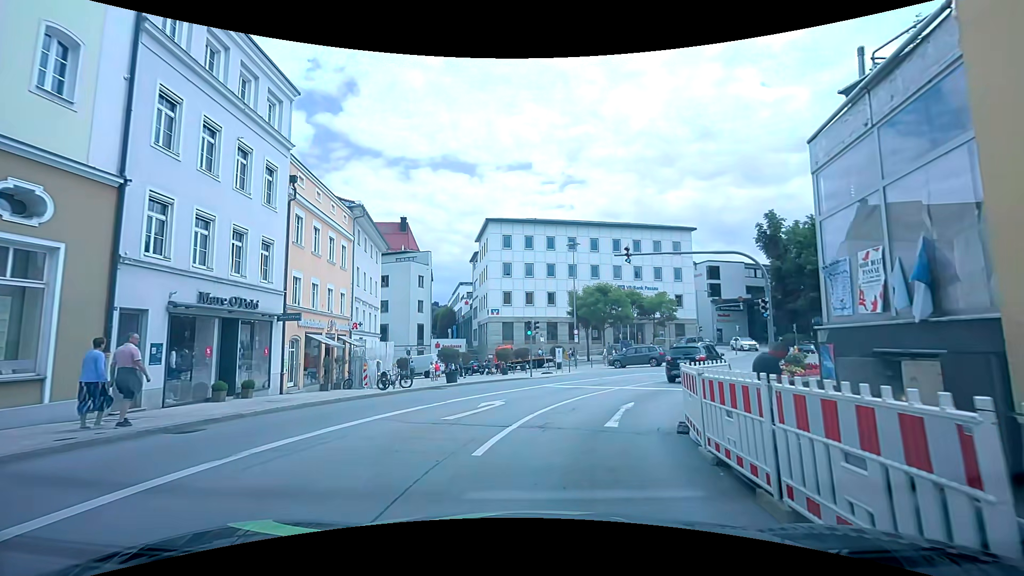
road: primary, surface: asphalt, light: Day
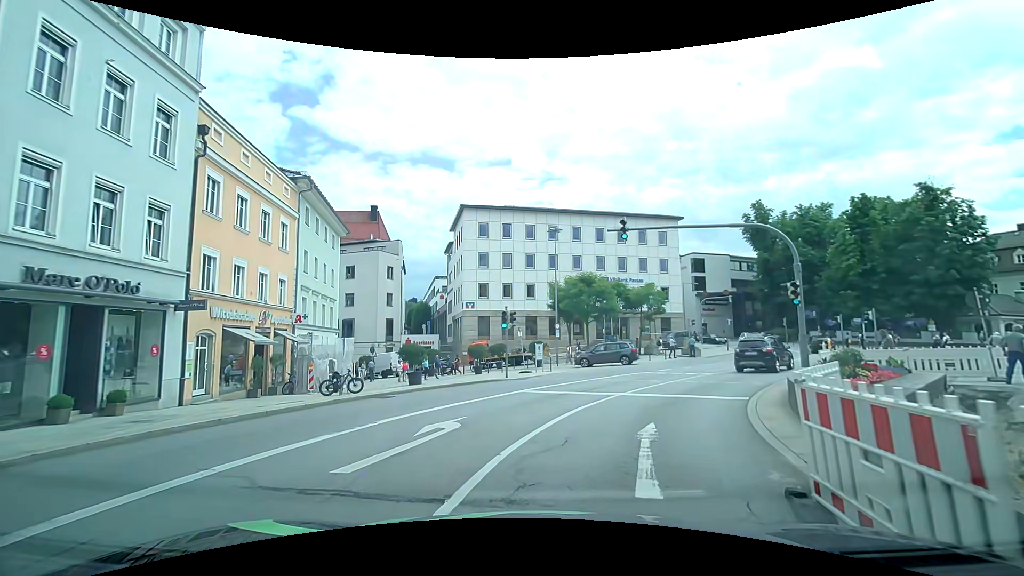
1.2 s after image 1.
(+0.1, +4.7) m; +4°
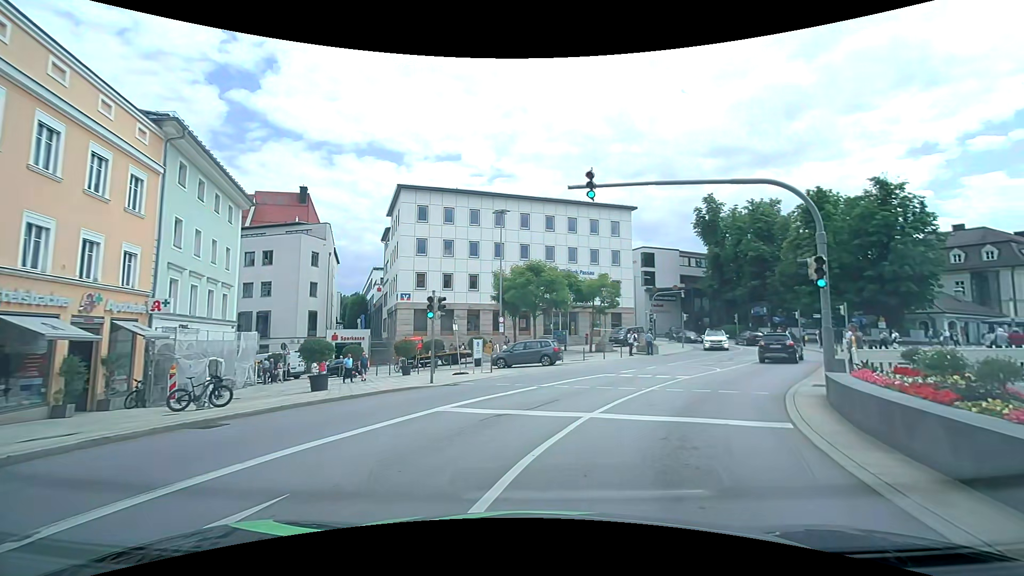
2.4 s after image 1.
(+0.2, +5.5) m; +5°
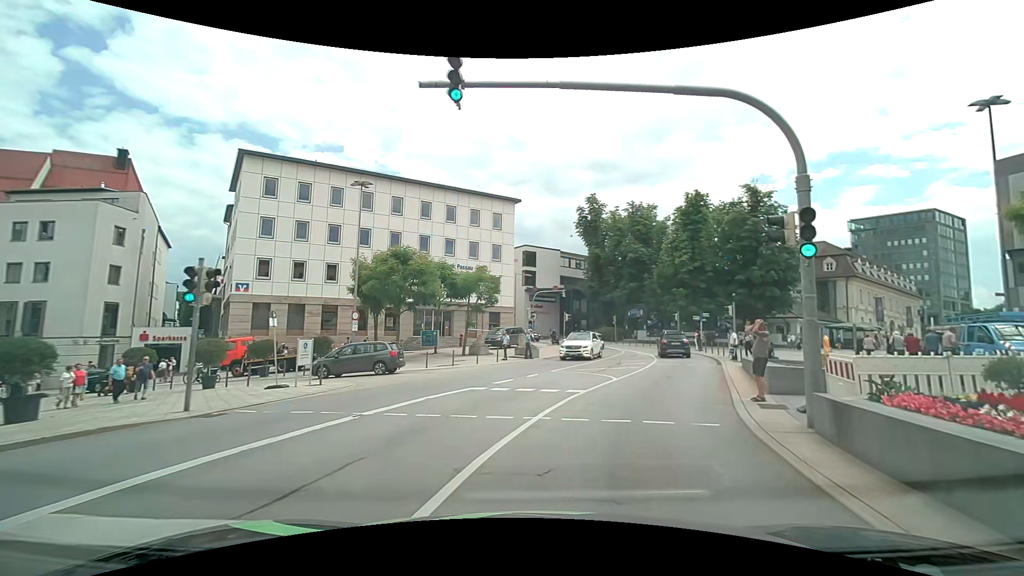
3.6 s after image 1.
(+0.8, +6.2) m; +14°
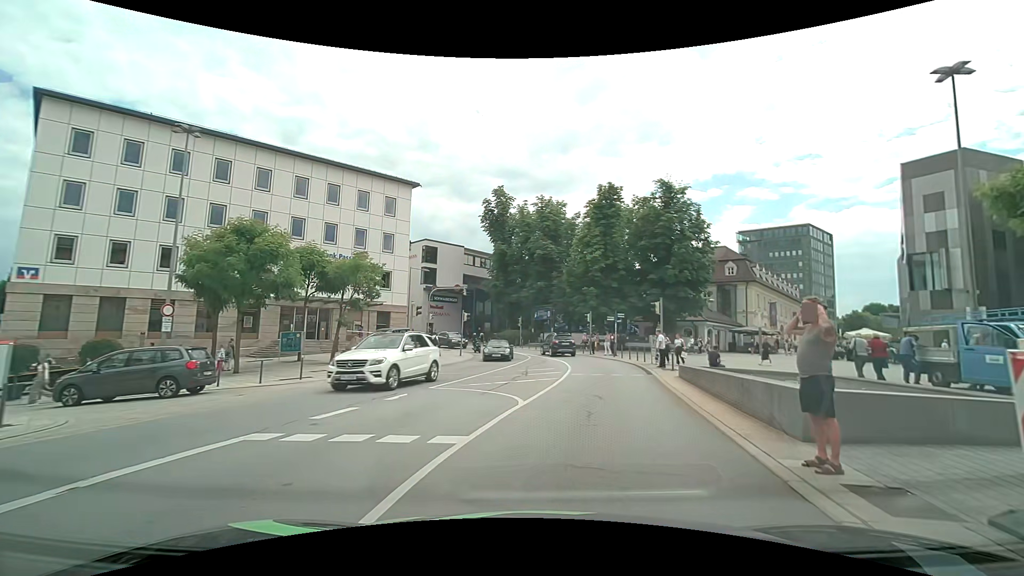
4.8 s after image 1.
(+0.6, +6.8) m; +10°
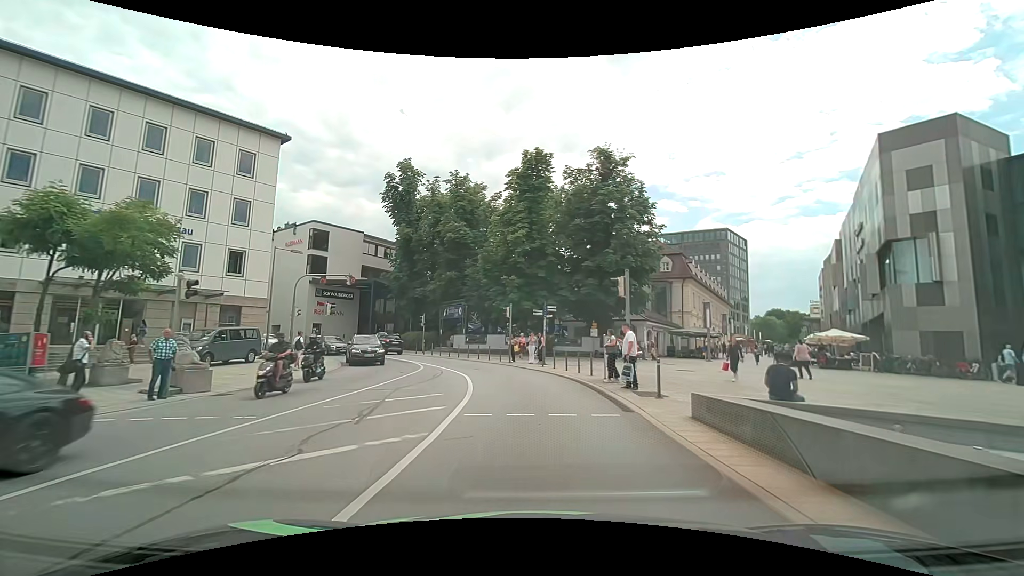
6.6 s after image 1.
(+1.3, +11.0) m; +10°
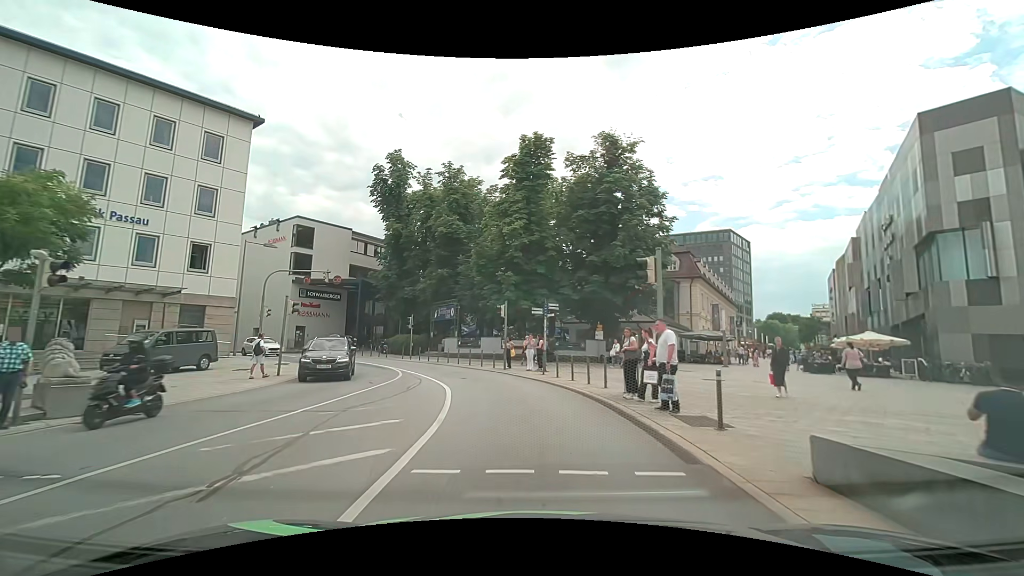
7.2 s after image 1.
(0.0, +3.9) m; 0°
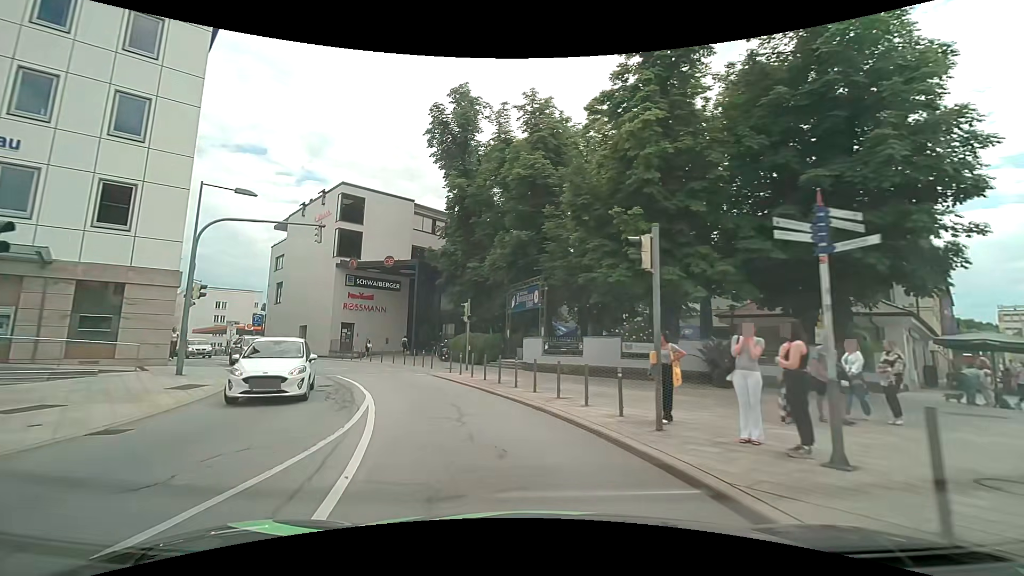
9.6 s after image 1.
(-1.3, +16.4) m; -12°
(-1, +10) (-5, +19) (-11, +27) (-17, +35) (-24, +42) (-31, +49) (-38, +57) (-45, +64) (-51, +71) (-58, +79) m
